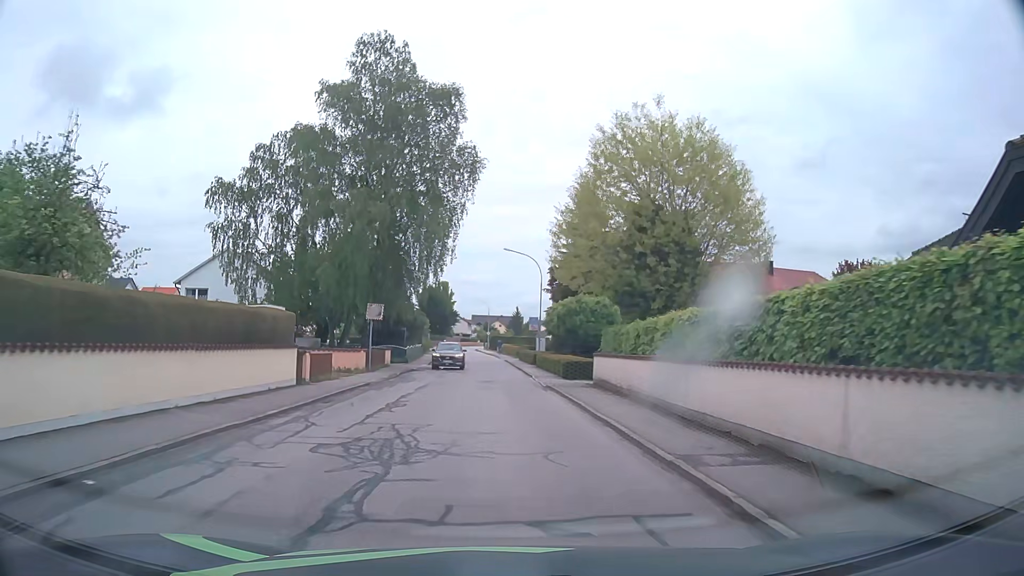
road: residential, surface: asphalt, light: Day
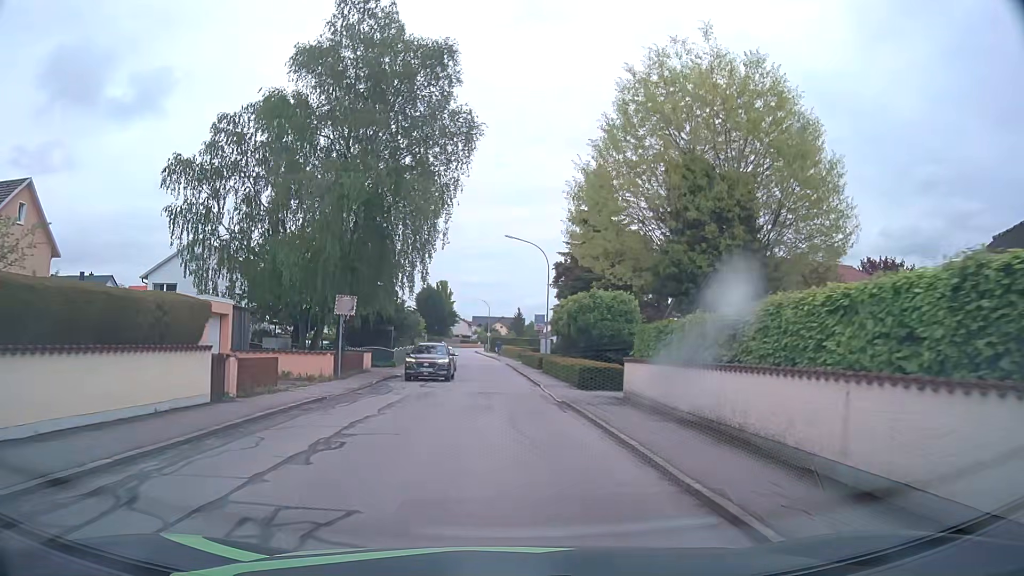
(0.0, +6.2) m; 0°
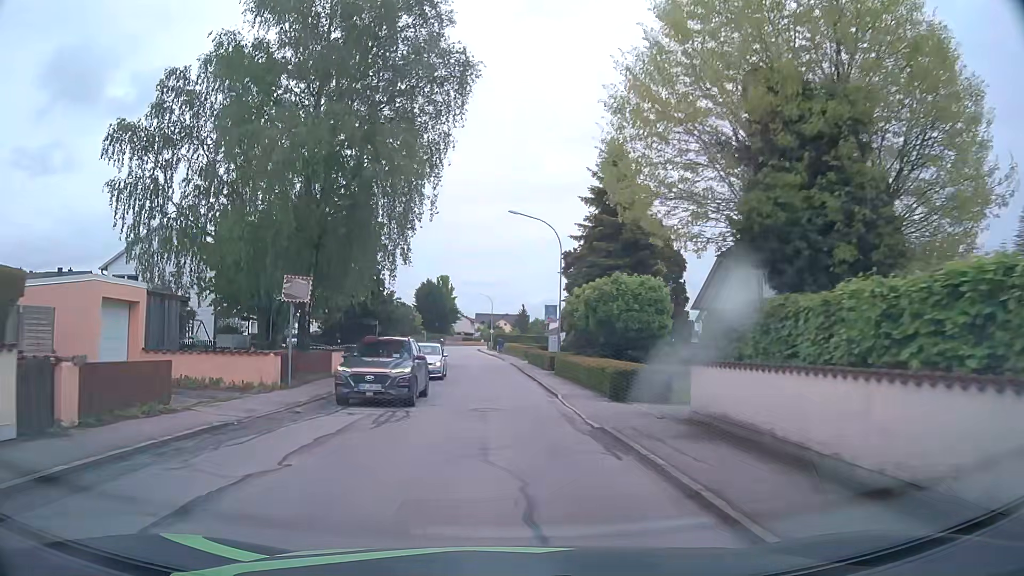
(0.0, +6.5) m; 0°
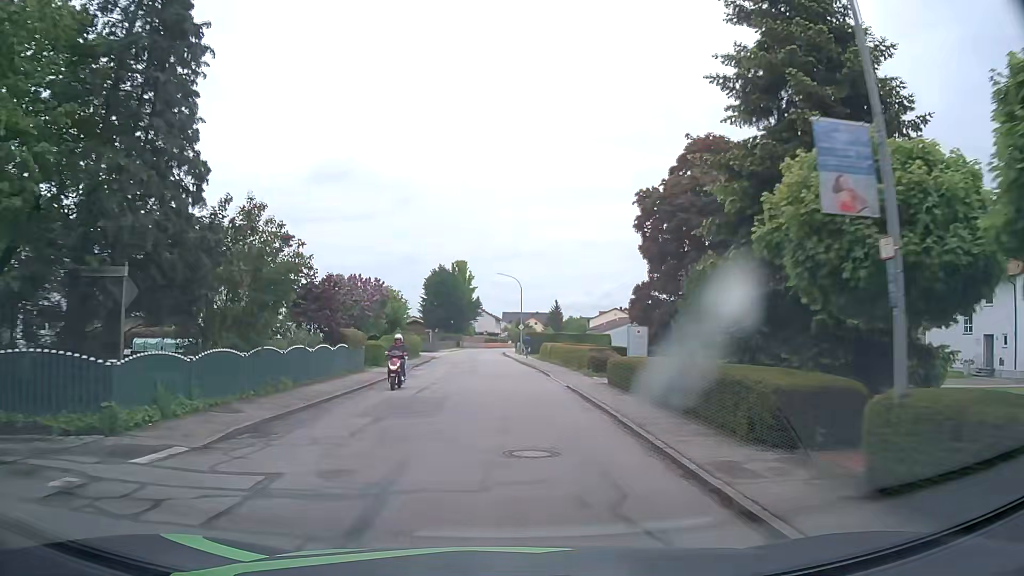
(-0.7, +27.1) m; -3°
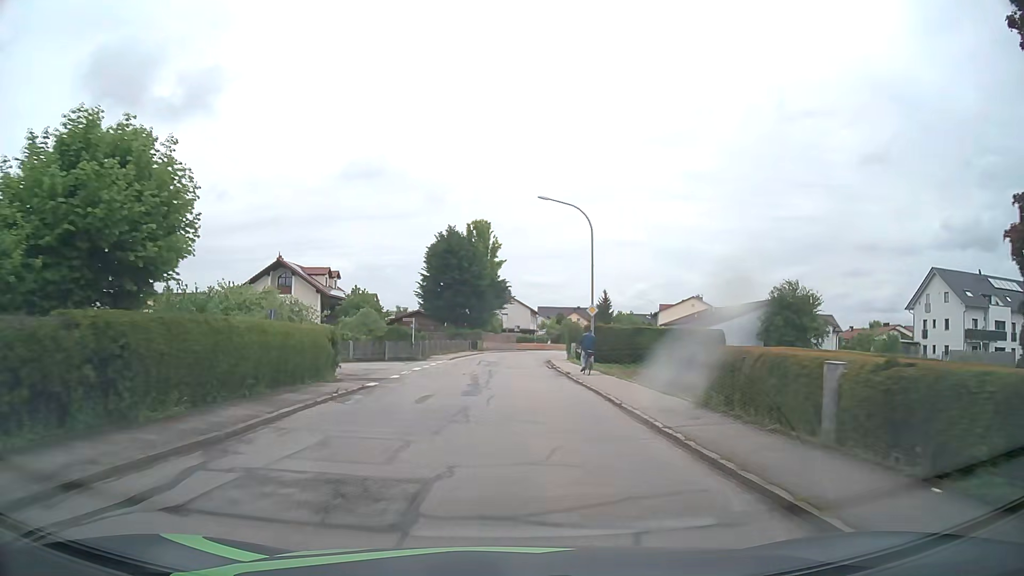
(-0.9, +35.4) m; -3°
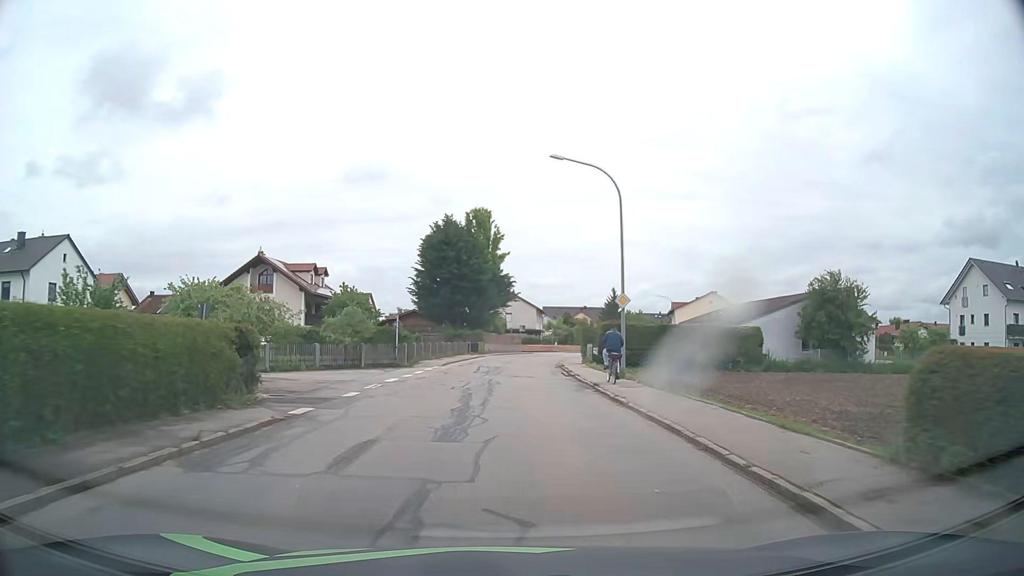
(0.0, +7.3) m; 0°
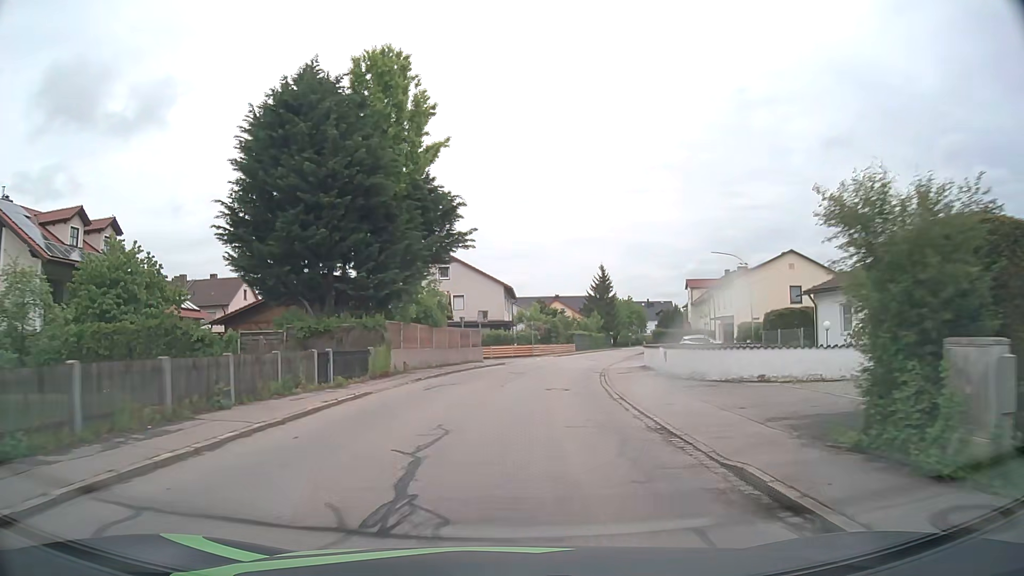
(+0.2, +37.2) m; +3°
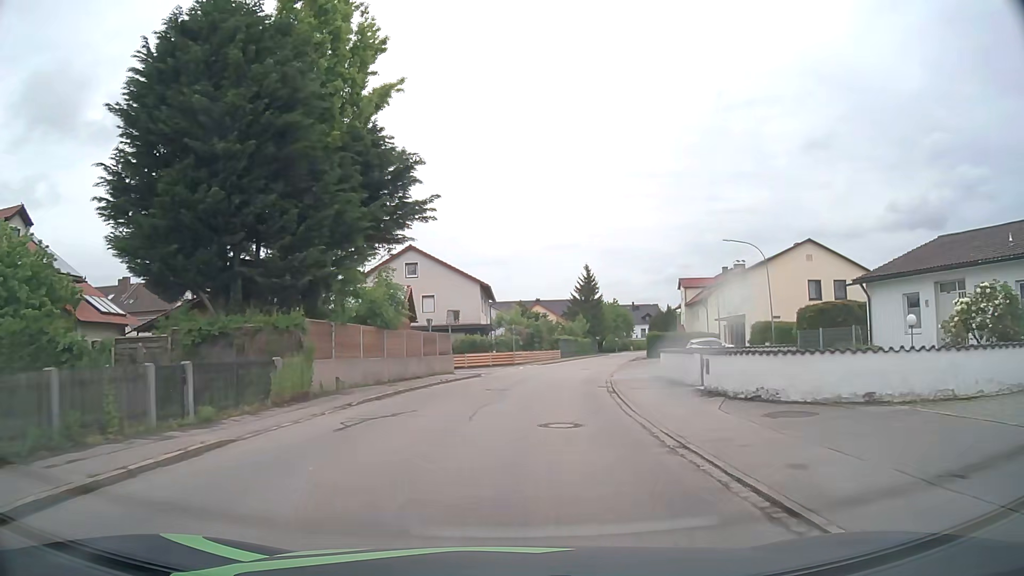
(+0.1, +7.5) m; +2°
(0, +10) (+1, +20) (+2, +30) (+4, +40) (+6, +50) (+8, +59) (+10, +69) (+12, +79) (+15, +89) (+18, +98) m
